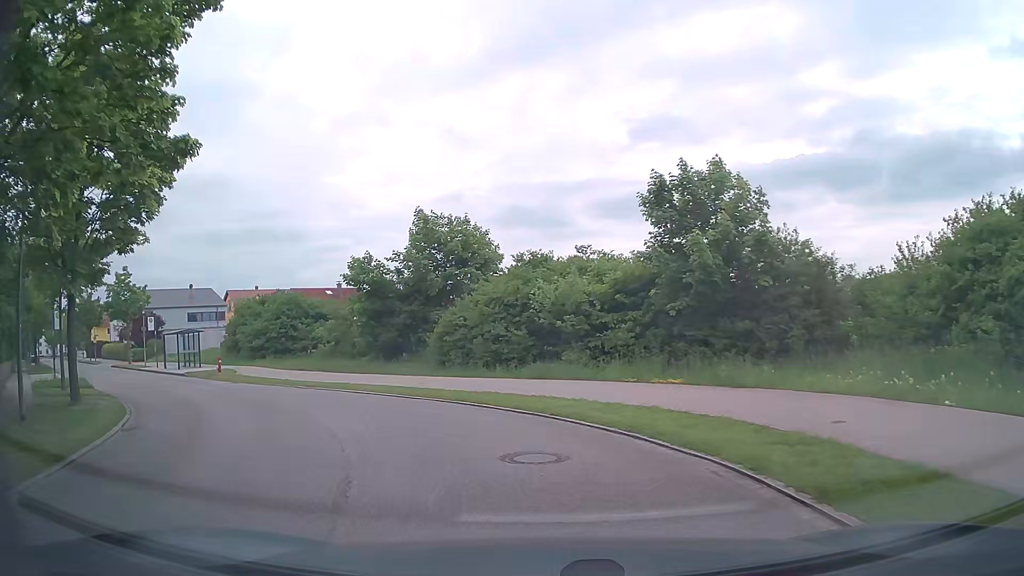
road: residential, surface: asphalt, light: Day
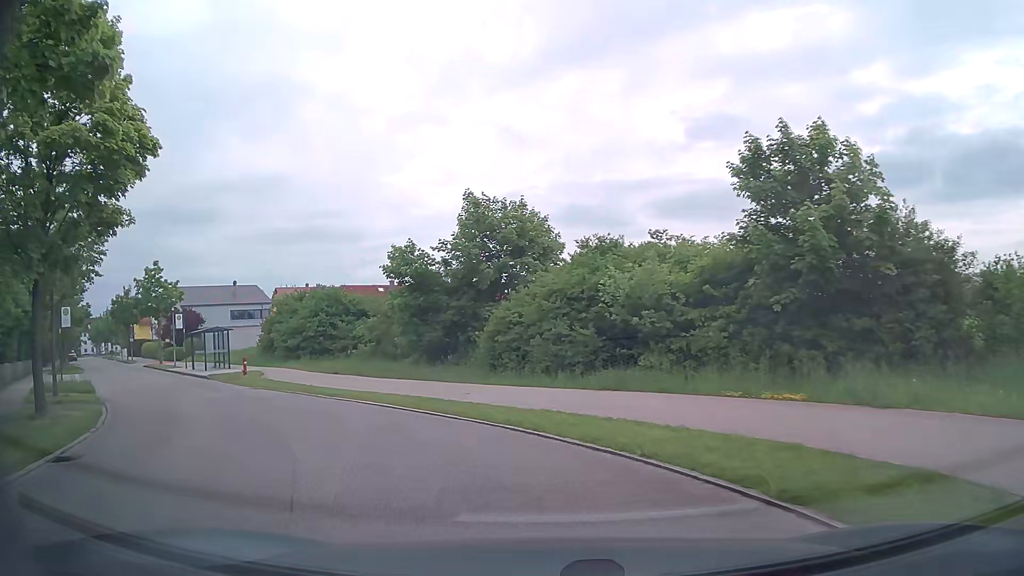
(-0.1, +3.8) m; -4°
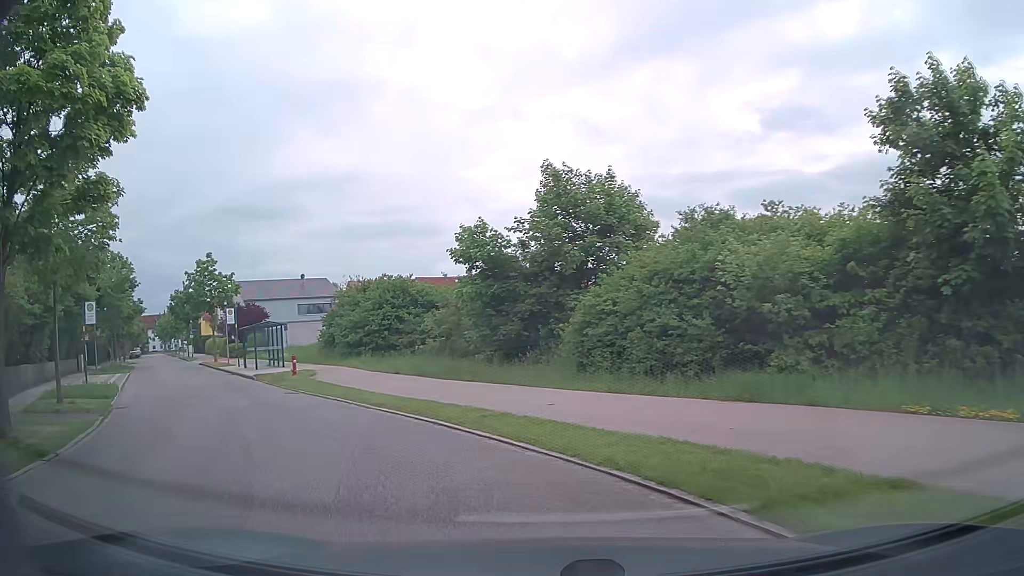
(-0.2, +3.8) m; -7°
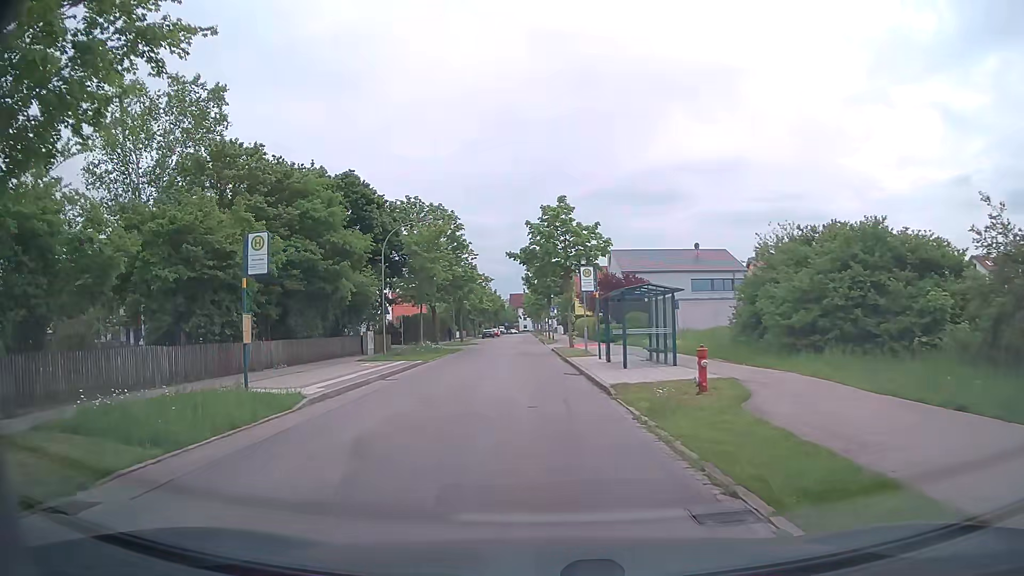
(-5.0, +14.4) m; -34°
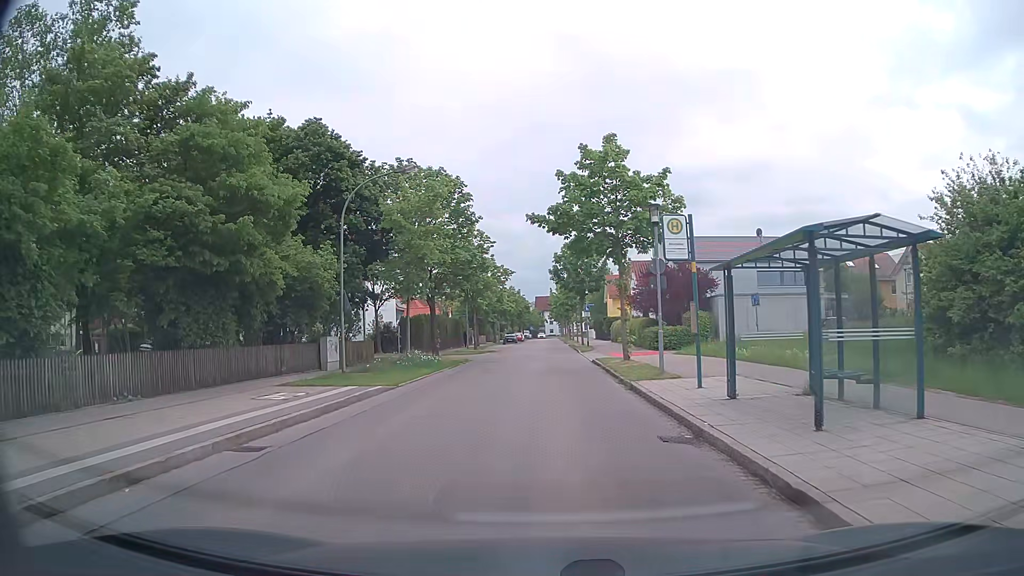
(-0.3, +12.1) m; -2°
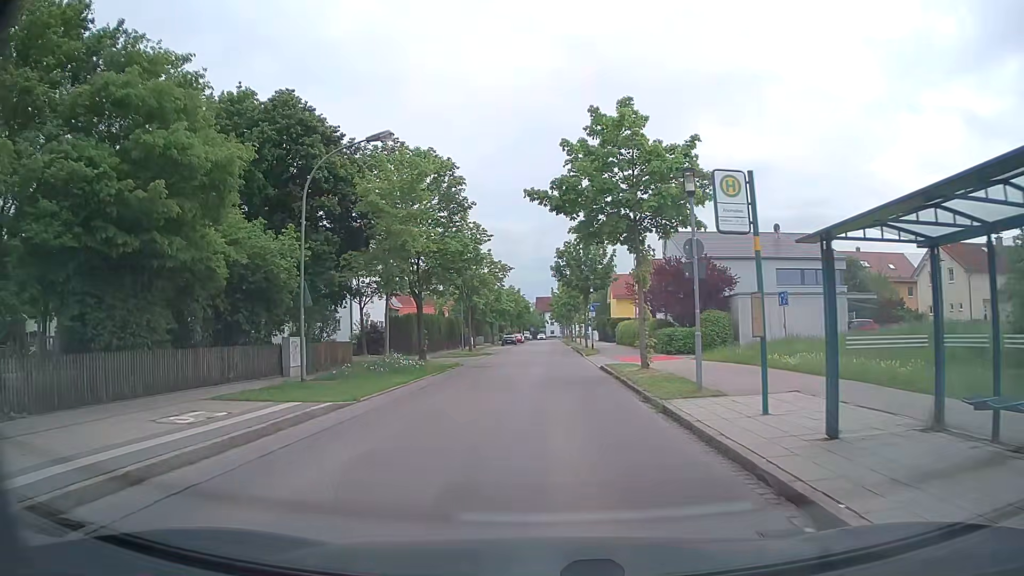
(0.0, +4.1) m; -1°
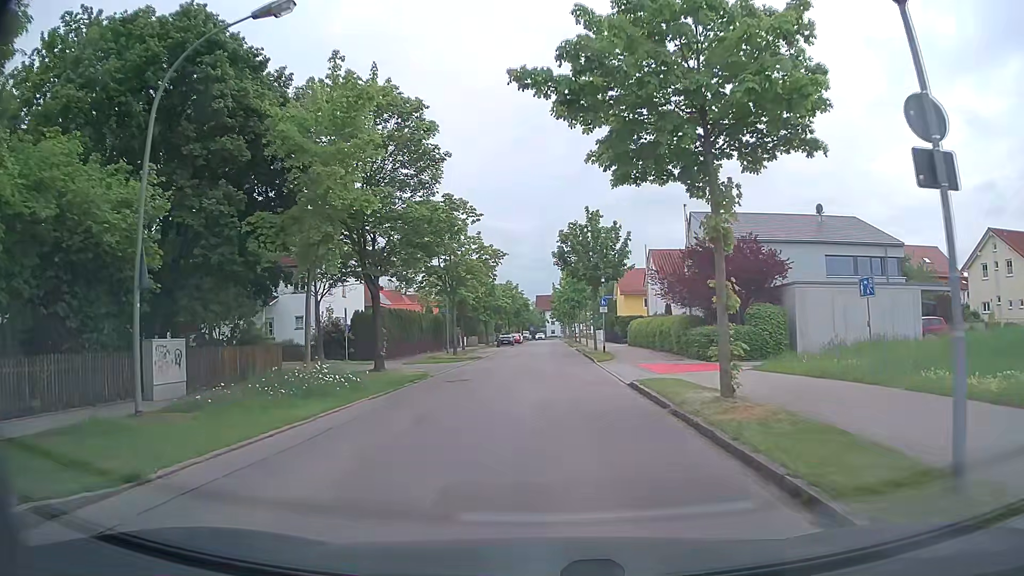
(+0.1, +8.4) m; +1°
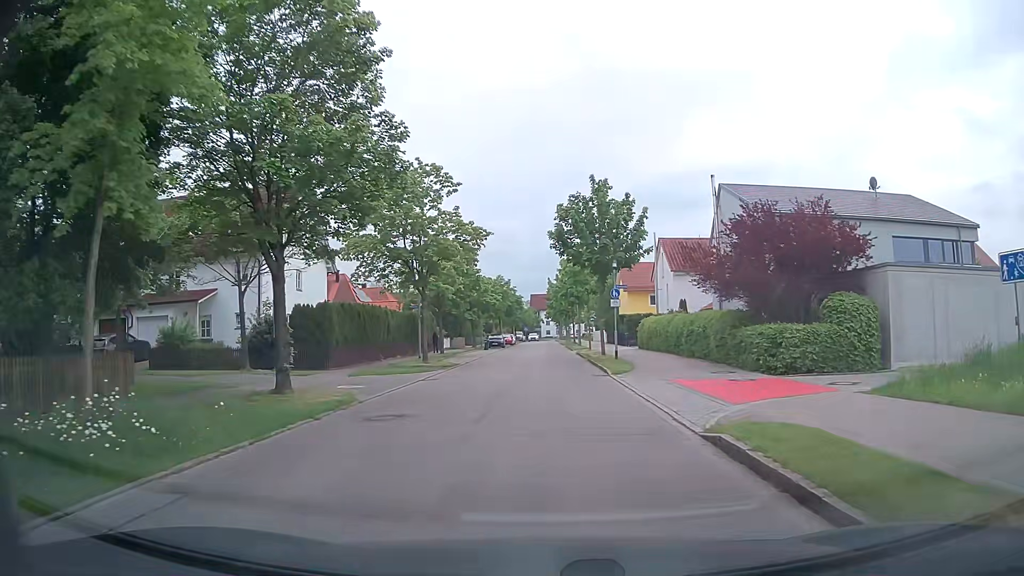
(0.0, +8.7) m; +1°
(0, +10) (0, +20) (0, +30) (0, +40) (0, +50) (0, +60) (0, +70) (0, +80) (0, +90) (0, +100) m
